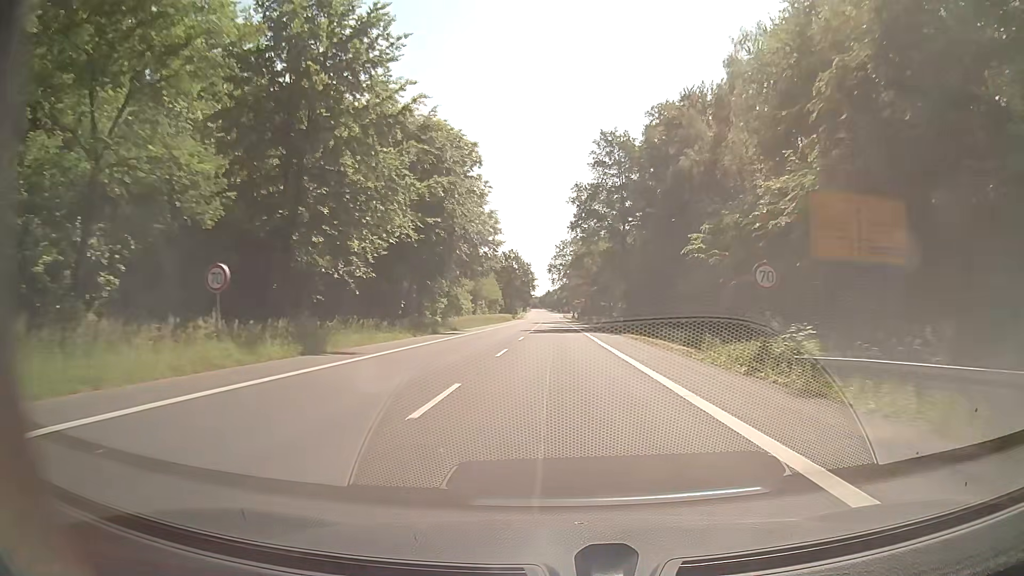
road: secondary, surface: asphalt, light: Day
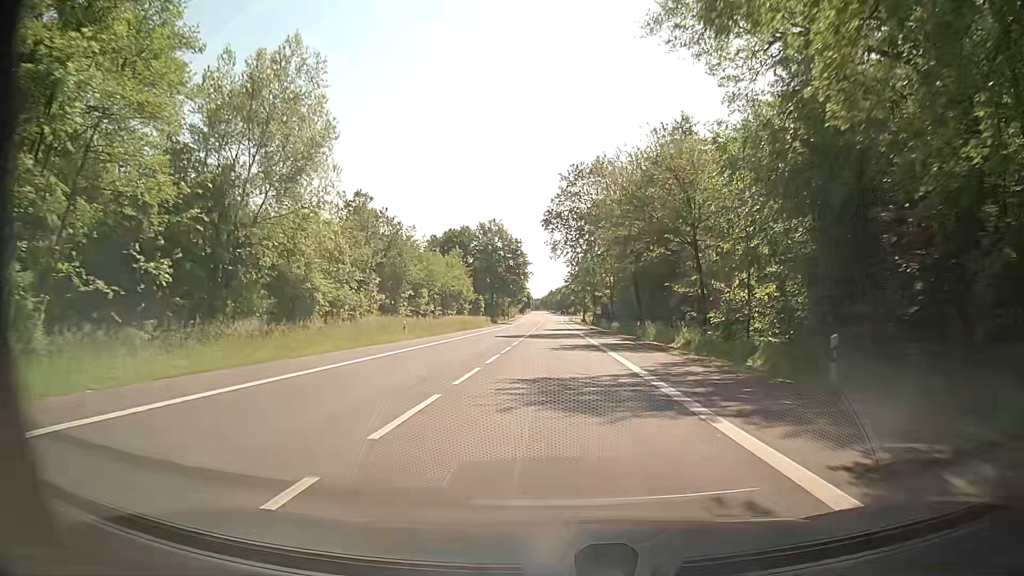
(-0.2, +58.4) m; -1°
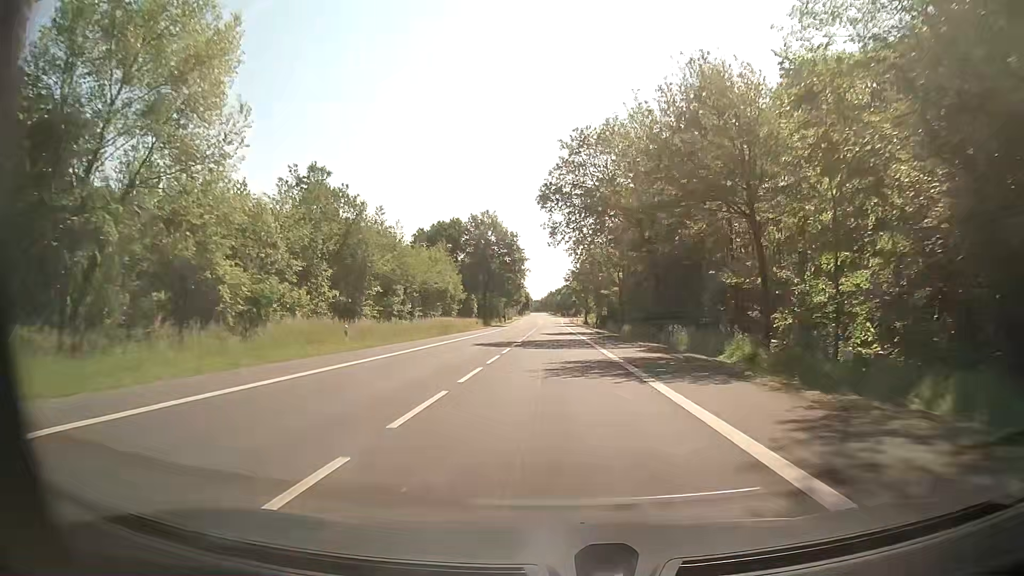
(+0.1, +11.1) m; +1°
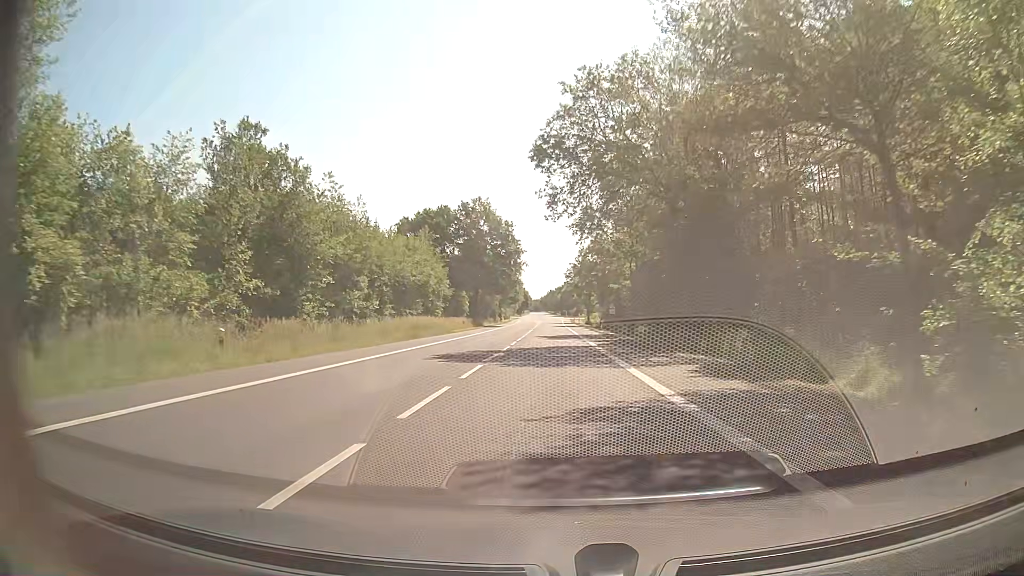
(-0.1, +11.2) m; 0°
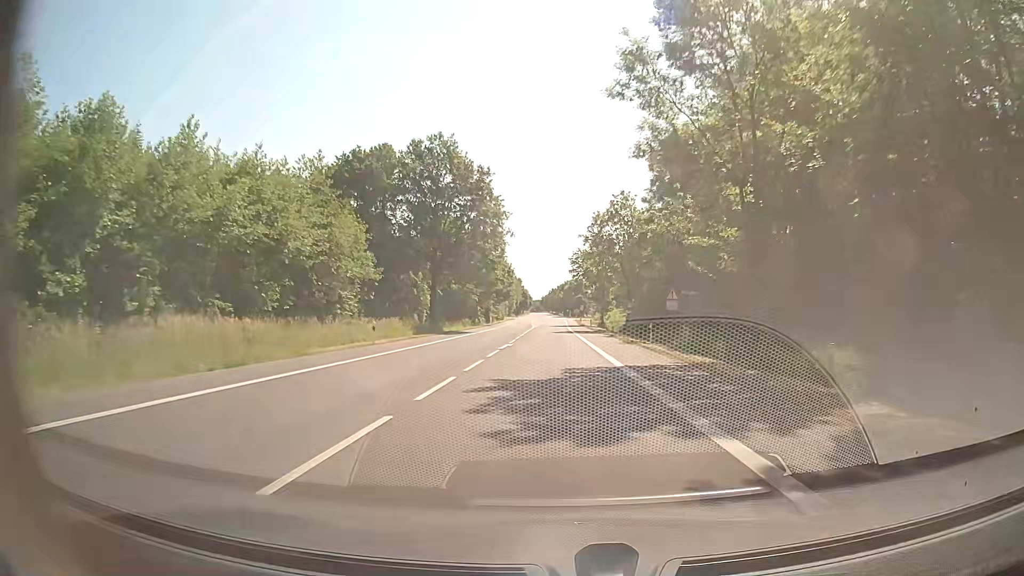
(0.0, +33.9) m; 0°
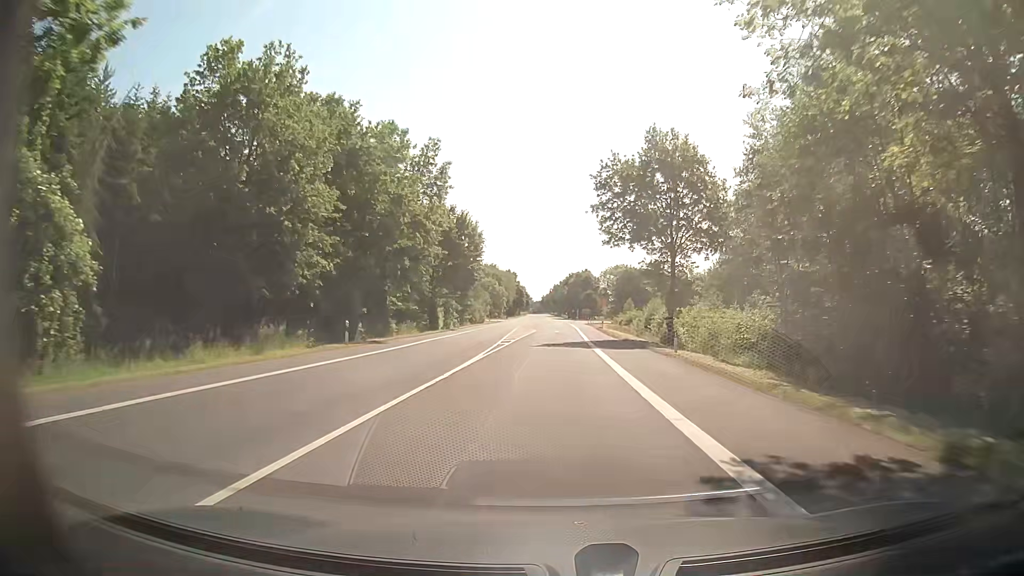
(+0.1, +57.1) m; 0°
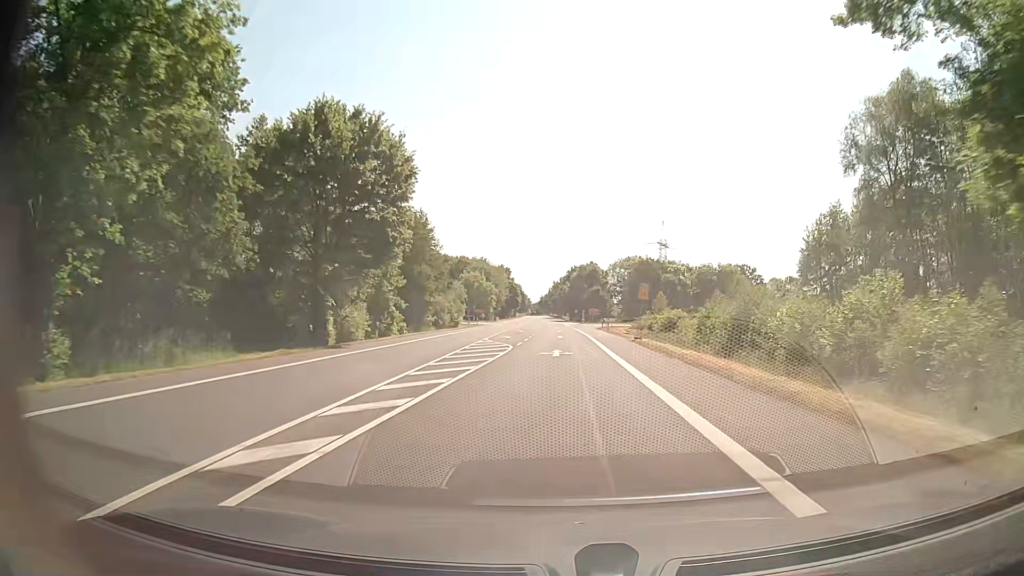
(+0.2, +34.3) m; +1°
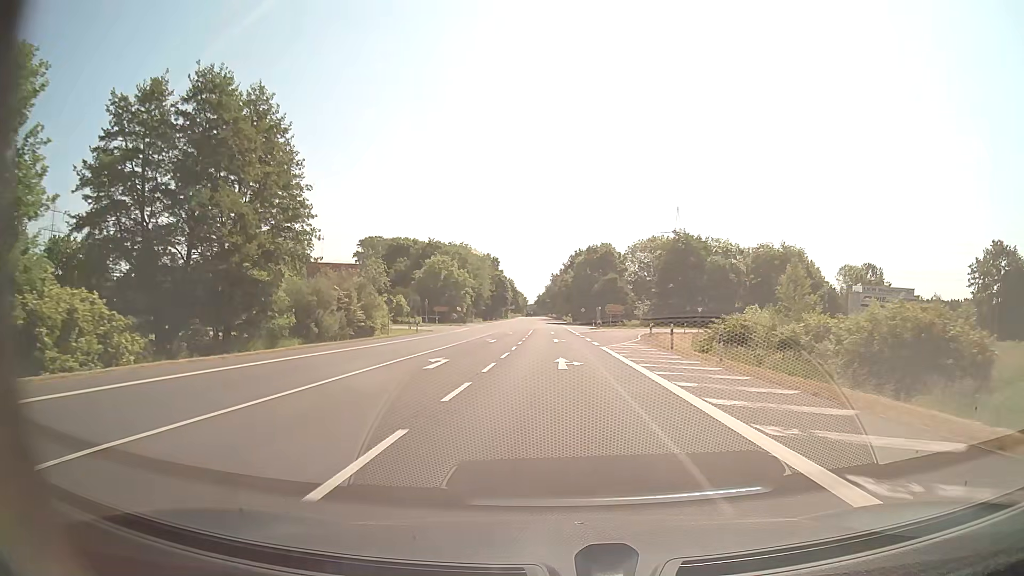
(-0.2, +45.7) m; 0°
(0, +10) (0, +20) (0, +30) (0, +40) (0, +50) (0, +60) (0, +70) (-1, +80) (-1, +90) (-1, +100) m
